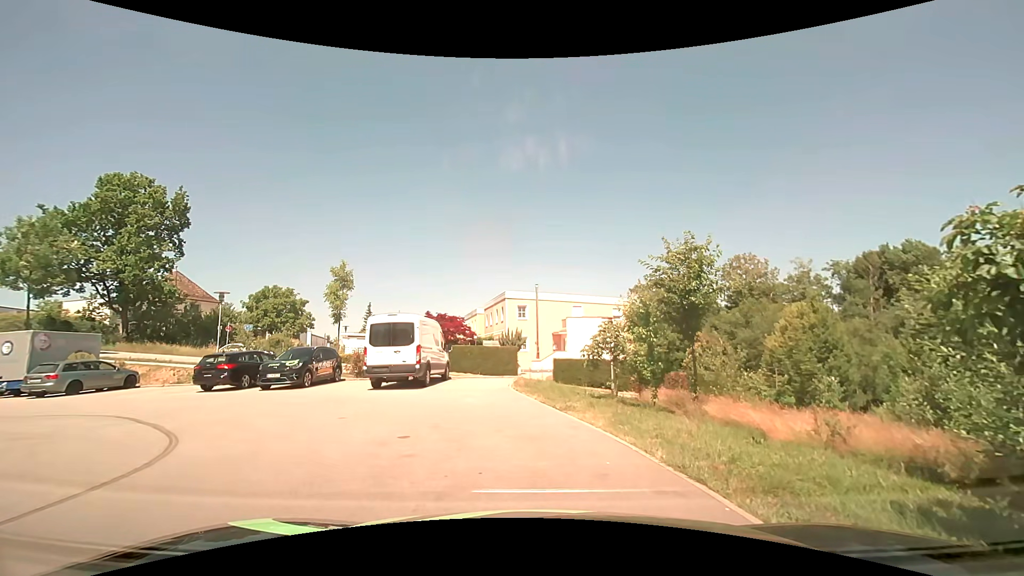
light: Day
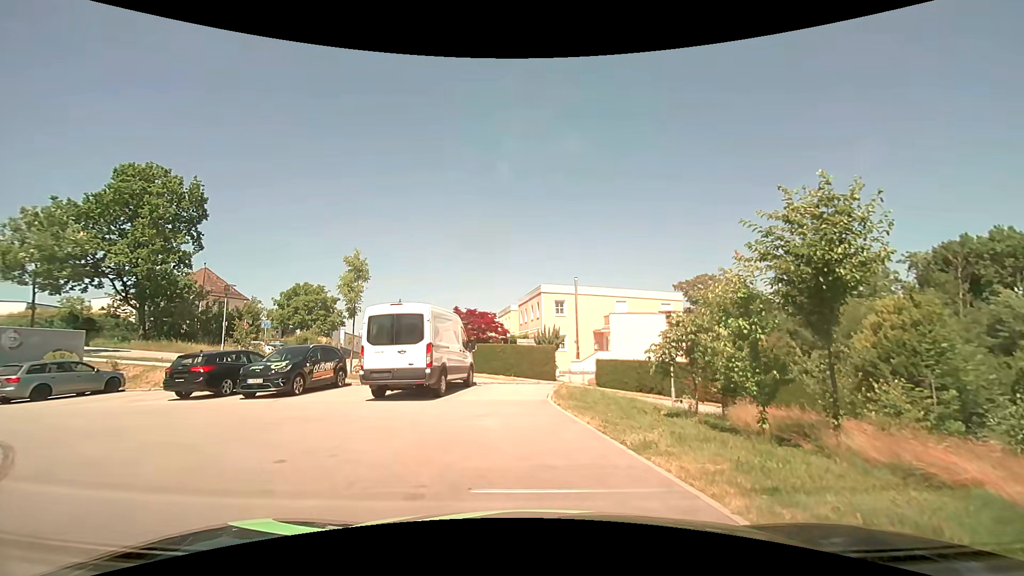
(-0.1, +4.1) m; -5°
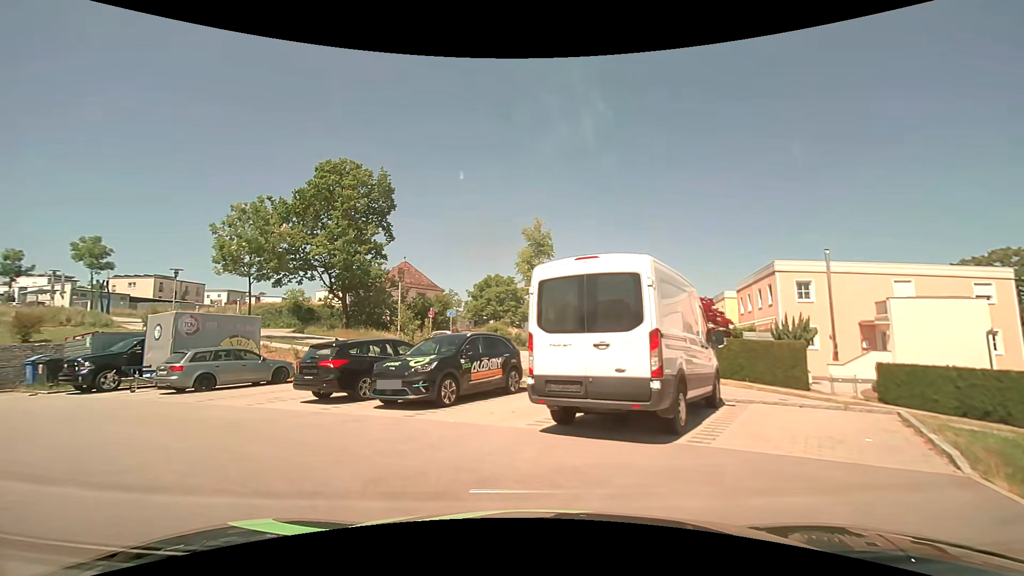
(-0.9, +6.4) m; -21°
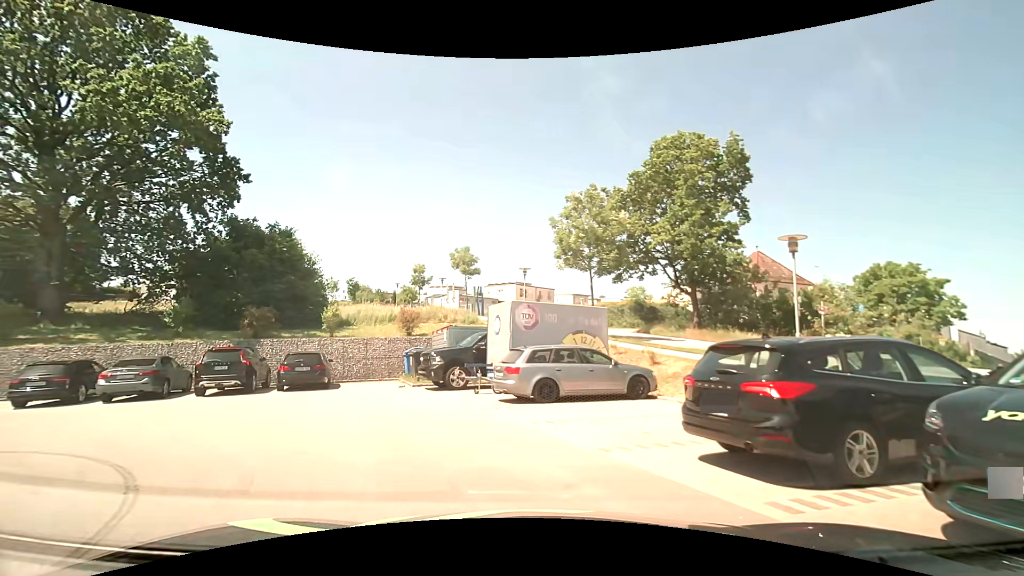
(-2.2, +6.4) m; -36°
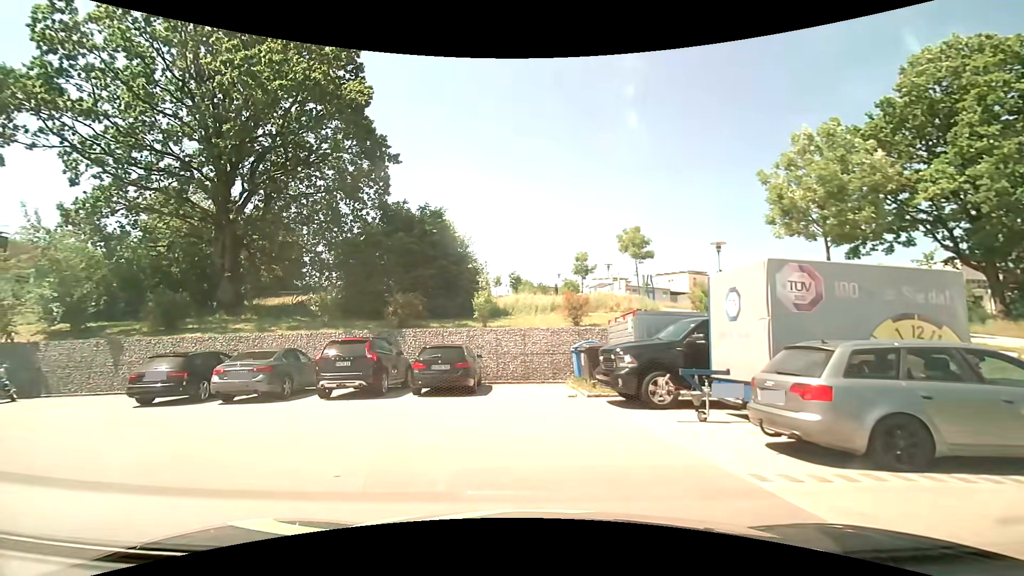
(-1.0, +5.8) m; -18°
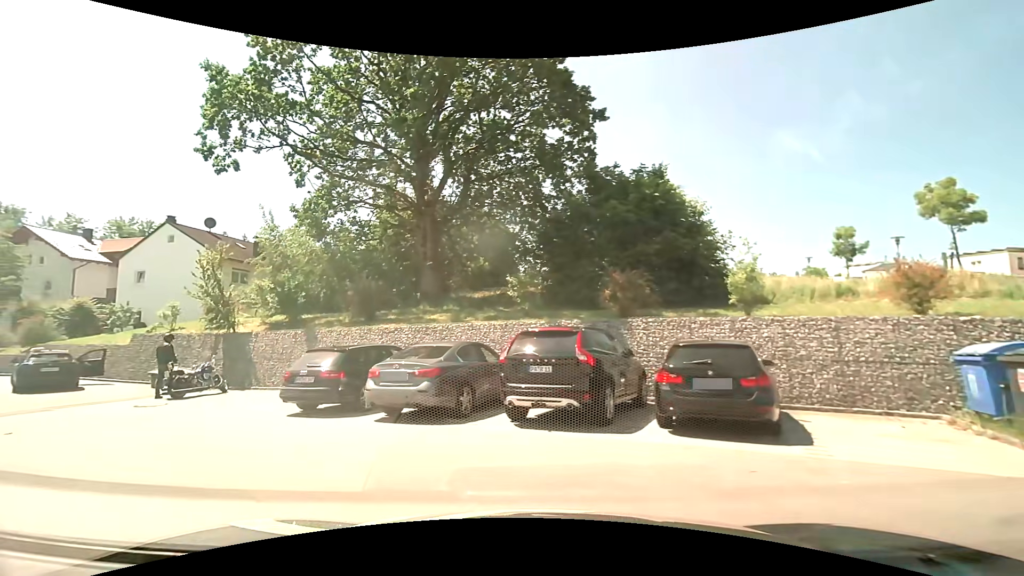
(-1.1, +5.9) m; -24°
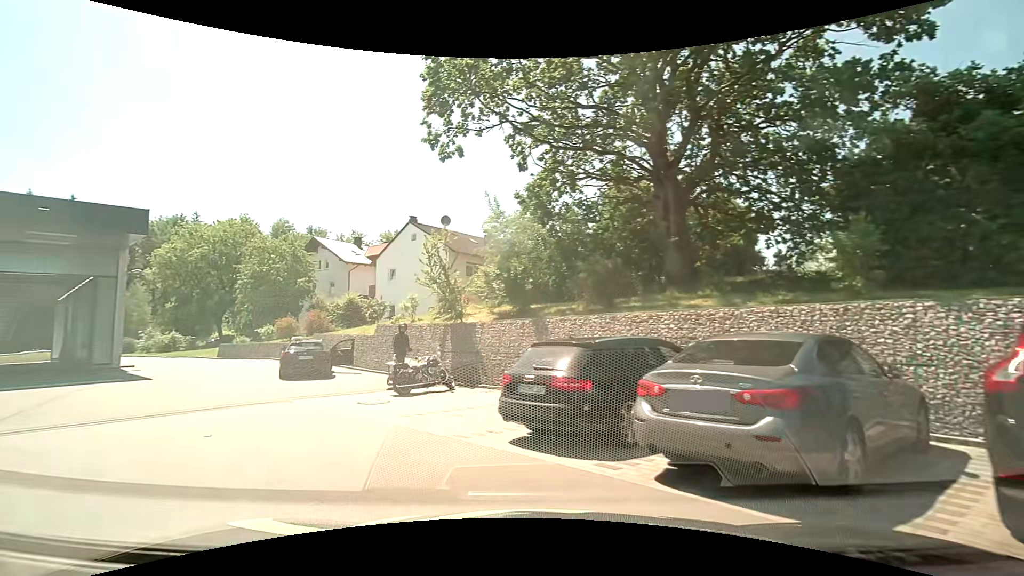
(-1.0, +4.5) m; -27°
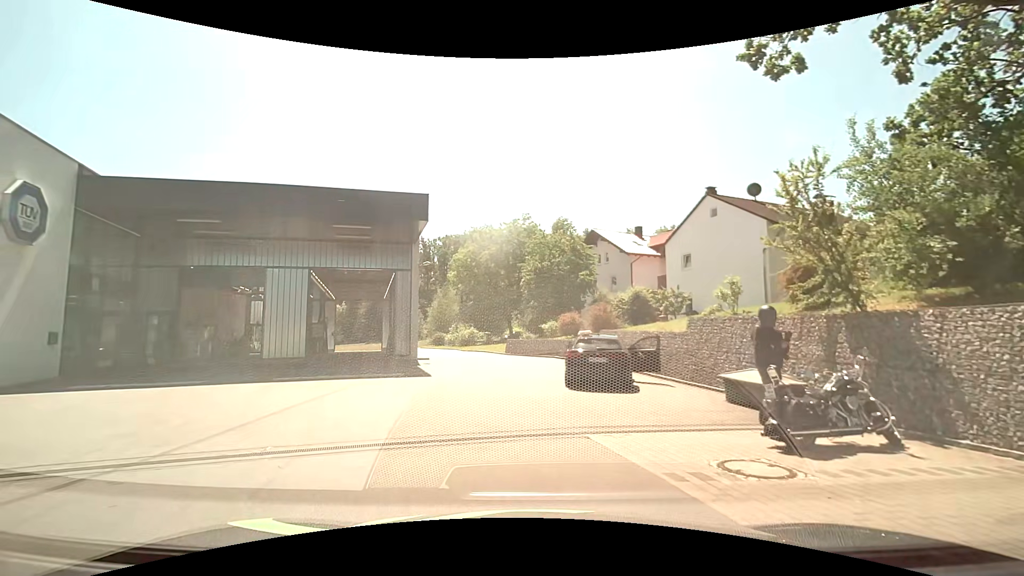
(-1.9, +6.2) m; -31°
